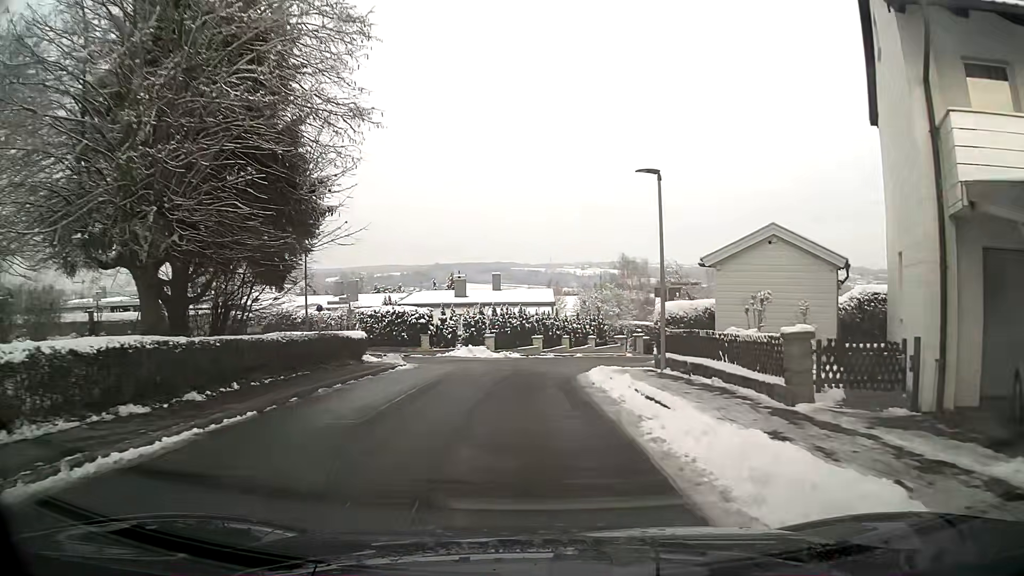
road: residential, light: Day
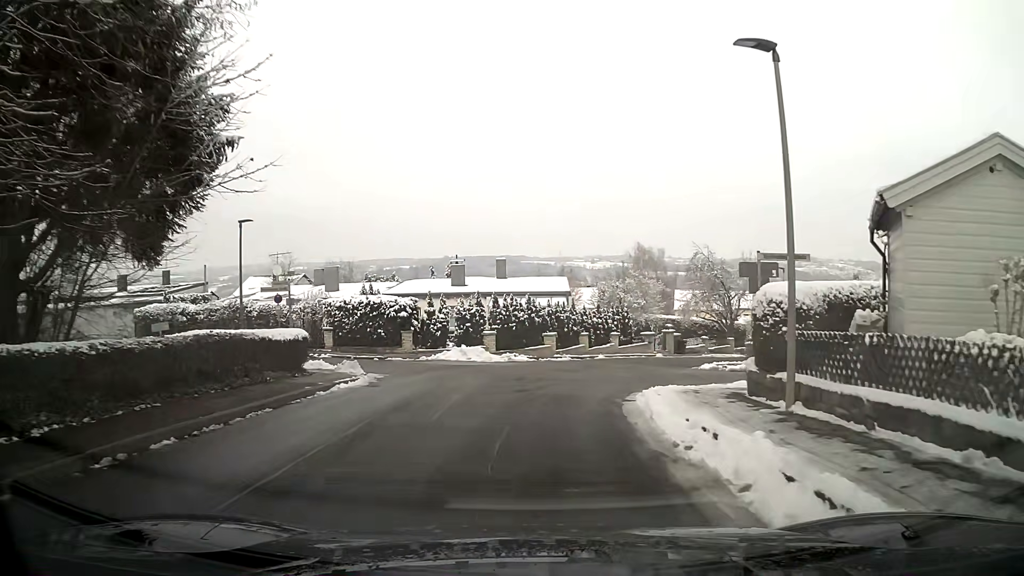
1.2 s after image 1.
(0.0, +7.8) m; 0°
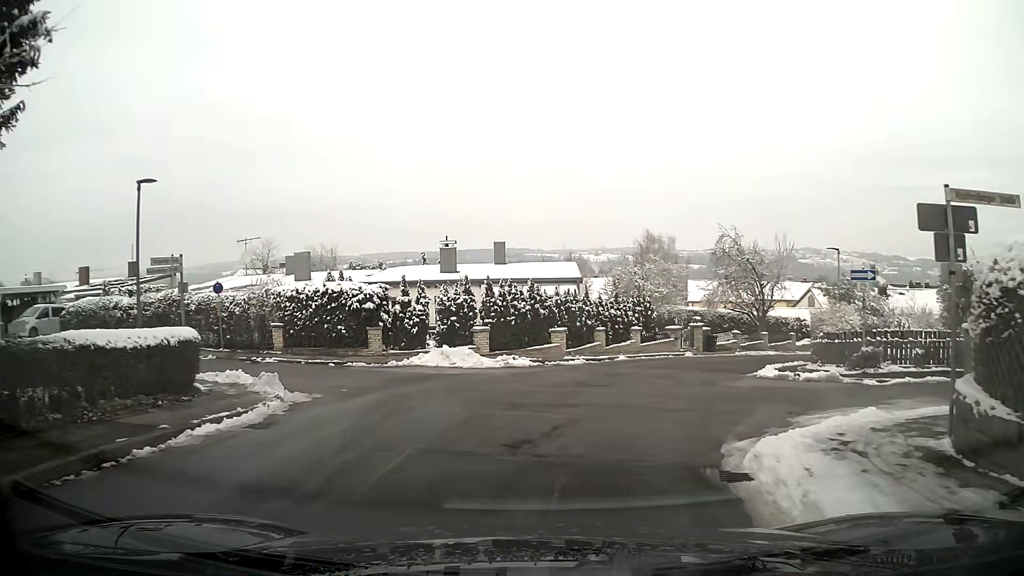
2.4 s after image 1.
(0.0, +6.4) m; 0°
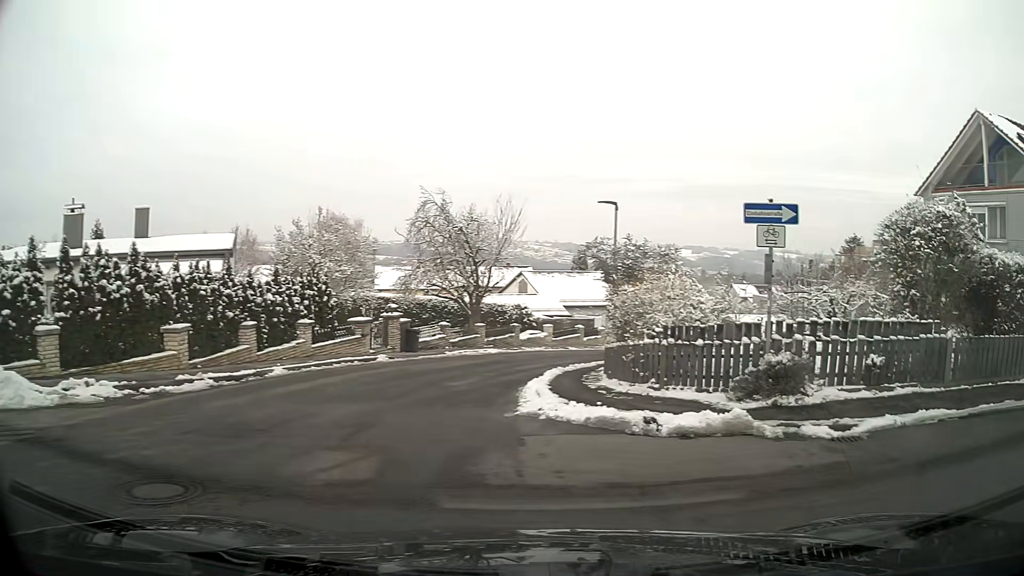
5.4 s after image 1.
(+1.5, +10.0) m; +31°
(+6, +7) (+16, +9) (+26, +11) (+36, +12) (+46, +13) (+56, +13) (+66, +13) (+76, +13) (+86, +12) (+96, +12) m
